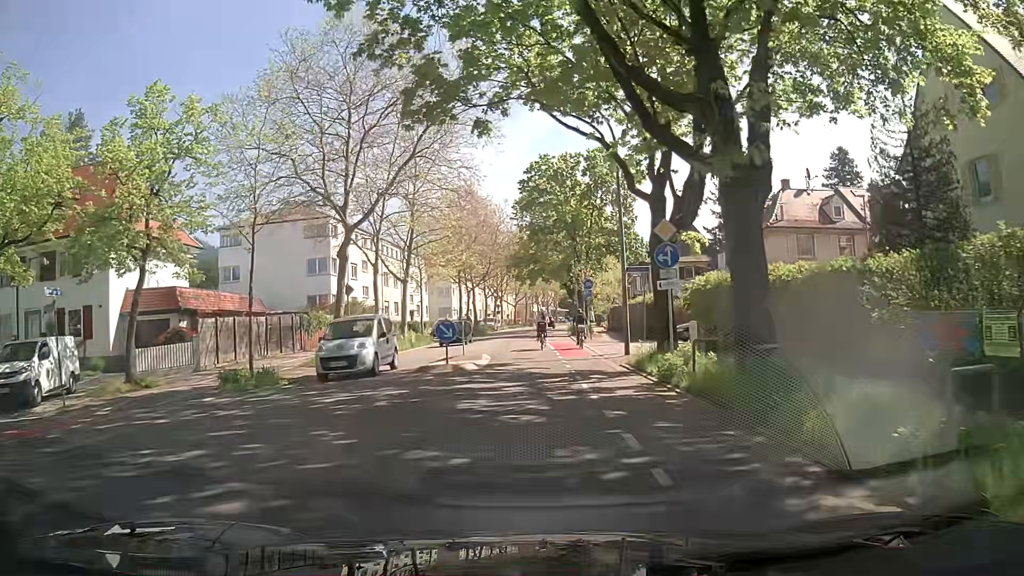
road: secondary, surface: asphalt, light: Day
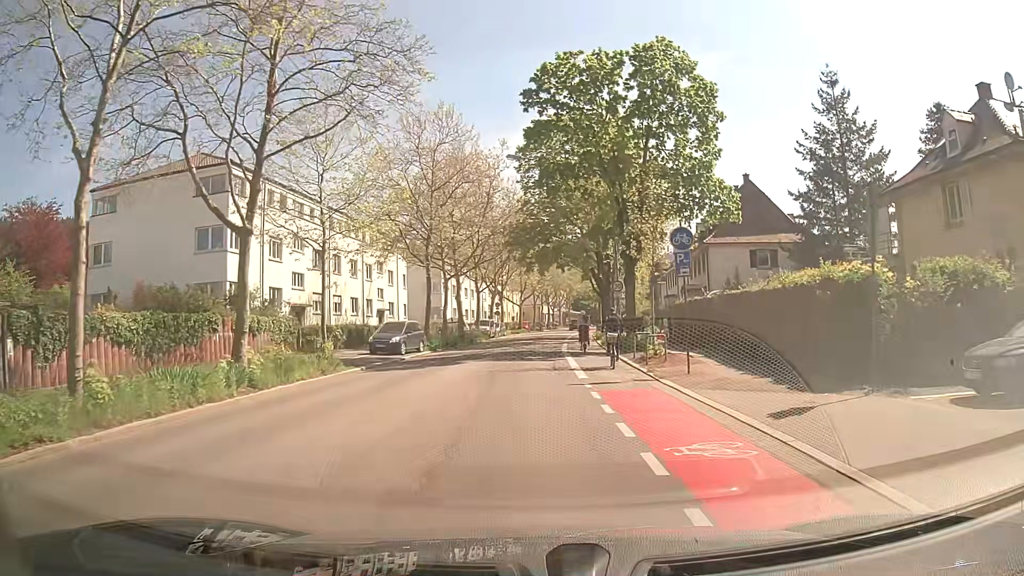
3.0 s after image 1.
(+0.2, +23.3) m; +1°
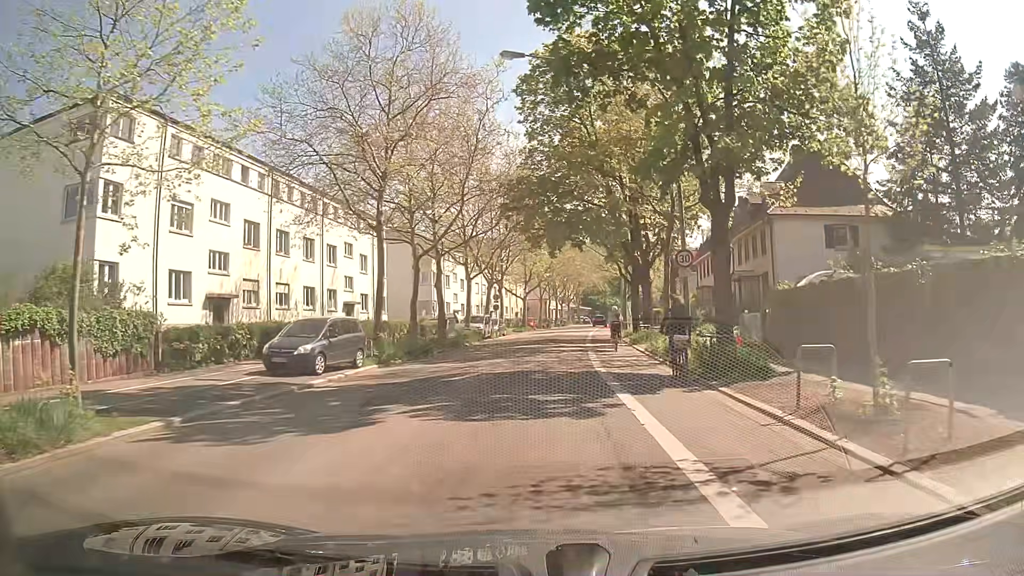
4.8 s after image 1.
(-0.3, +13.9) m; -2°
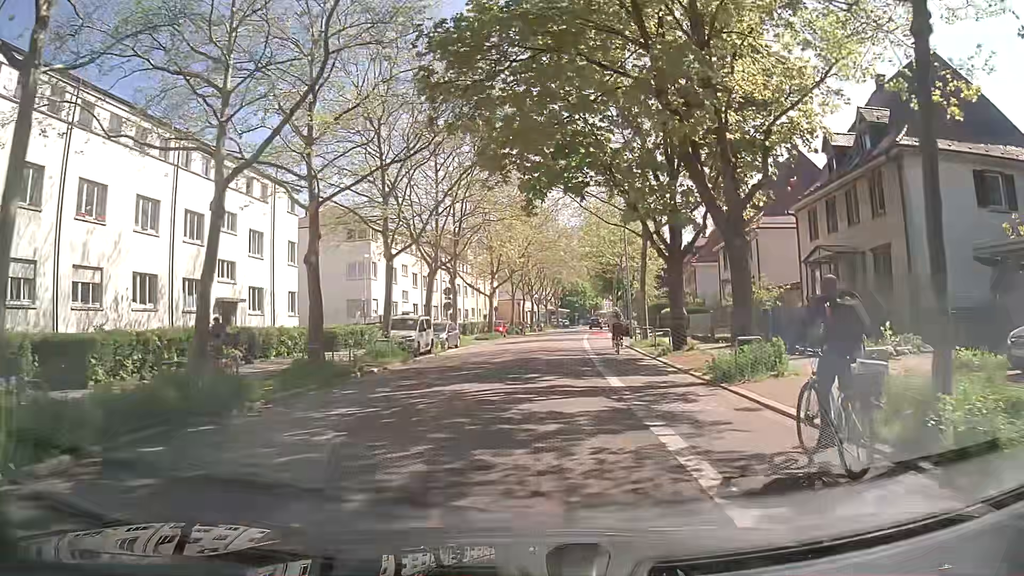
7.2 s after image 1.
(+0.7, +18.6) m; +4°
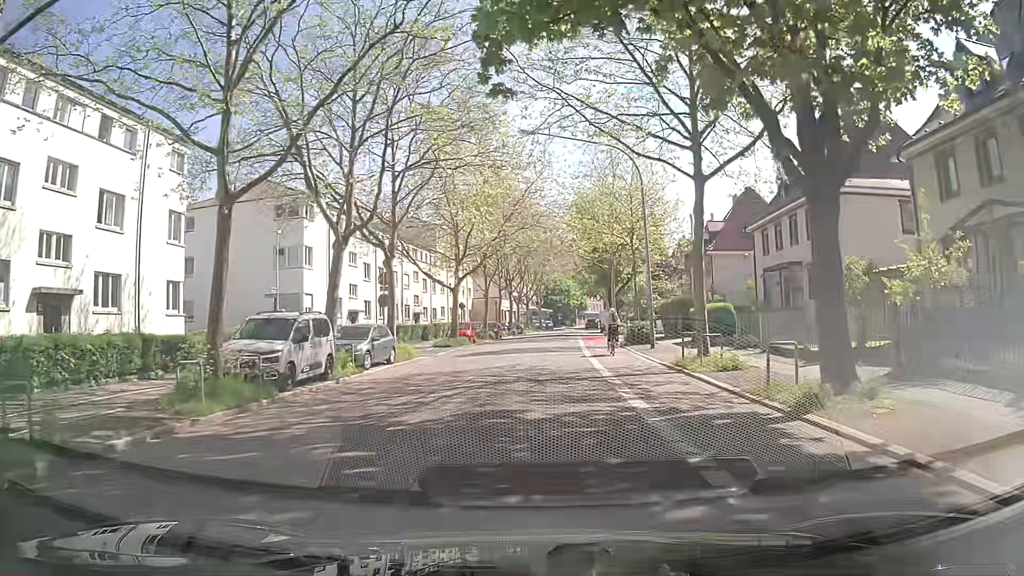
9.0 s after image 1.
(0.0, +13.9) m; +1°
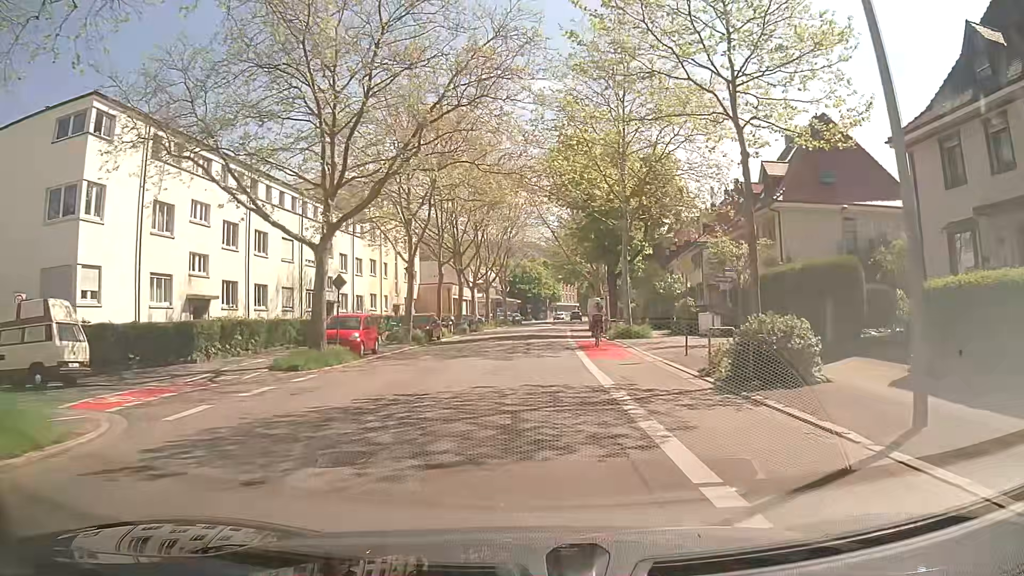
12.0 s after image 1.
(+0.6, +23.1) m; +2°
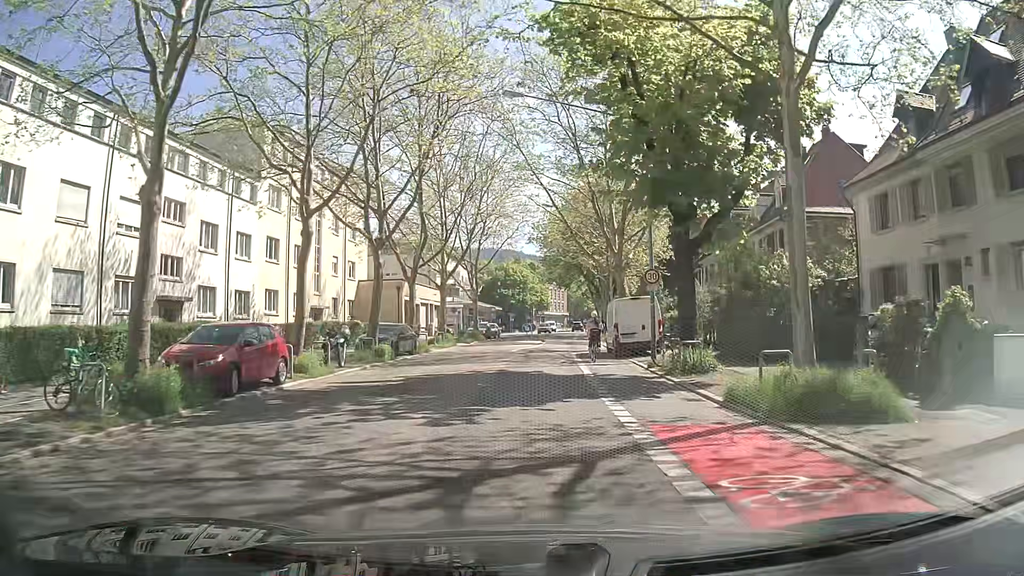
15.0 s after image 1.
(+0.5, +23.2) m; +1°
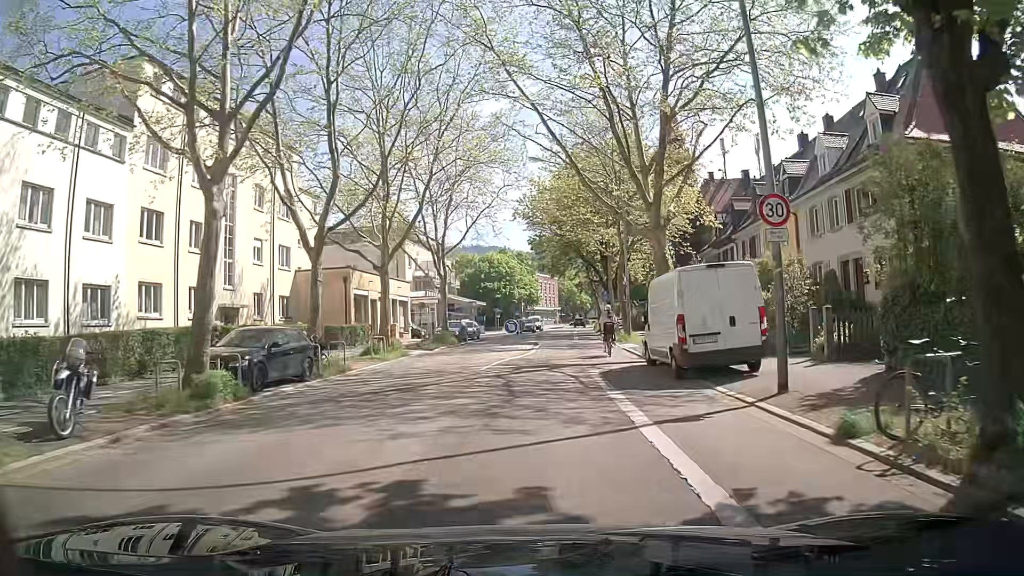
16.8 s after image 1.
(+0.4, +13.9) m; 0°
(+1, +10) (+2, +20) (+3, +30) (+3, +40) (+3, +50) (+4, +60) (+5, +70) (+6, +80) (+7, +90) (+8, +100) m
